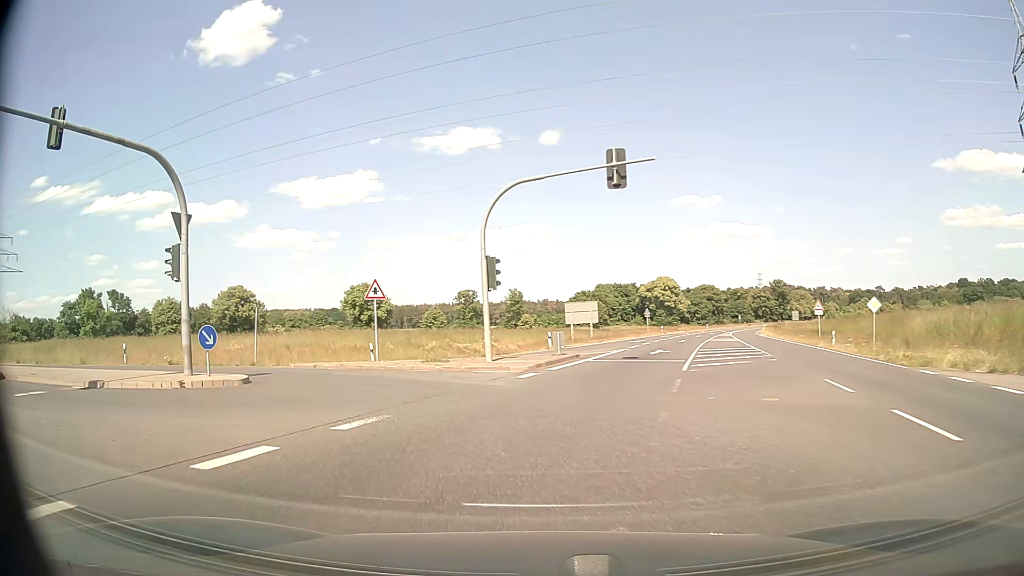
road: primary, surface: asphalt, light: Day
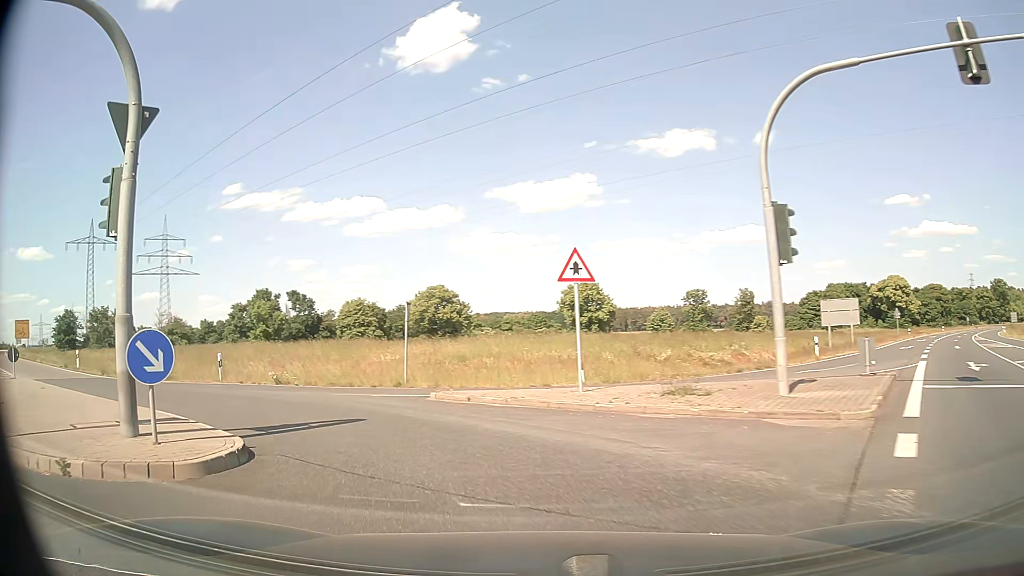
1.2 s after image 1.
(-1.6, +10.2) m; -19°
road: secondary
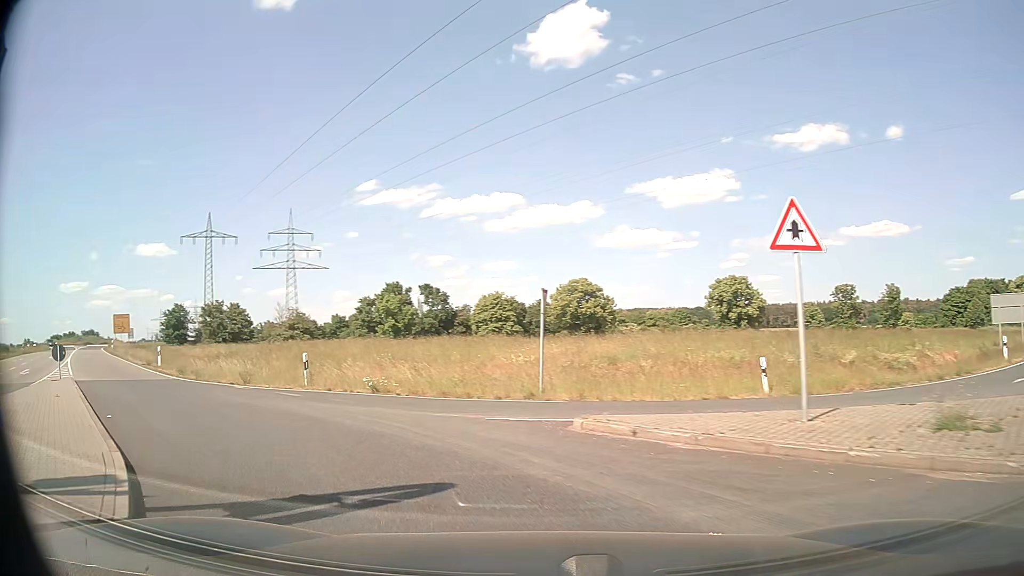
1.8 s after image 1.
(-0.4, +4.9) m; -12°
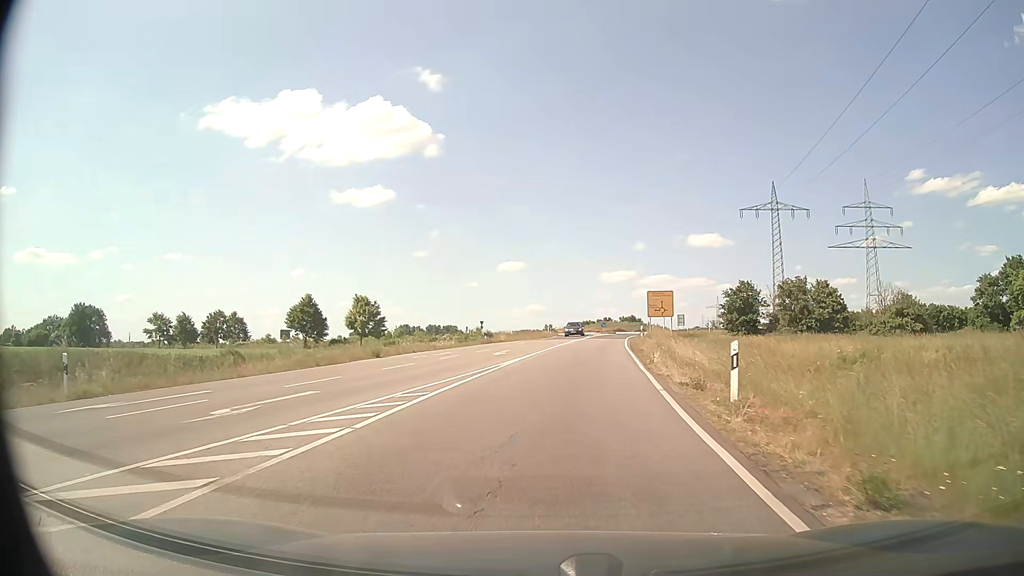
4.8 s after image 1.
(-12.3, +20.9) m; -48°
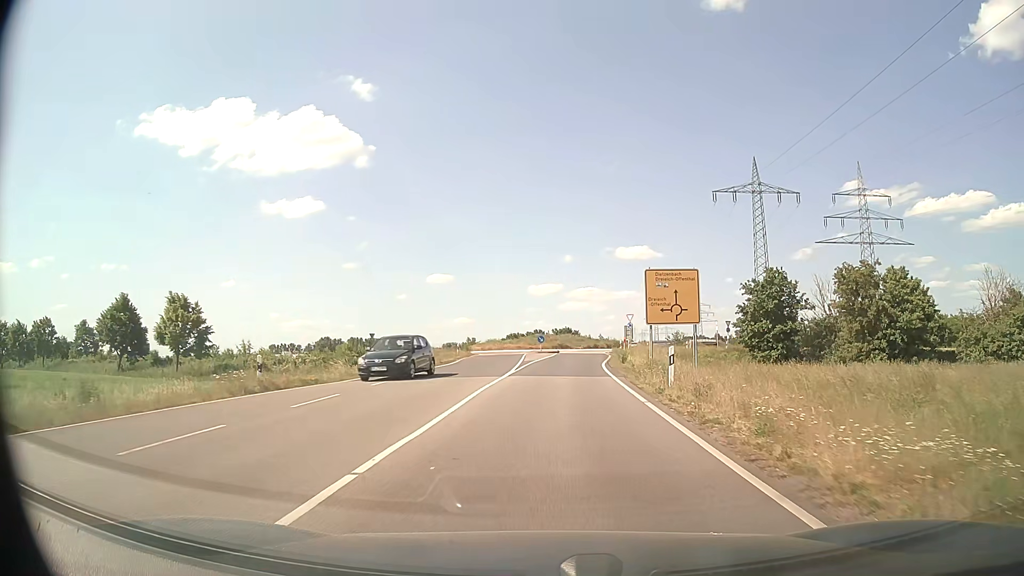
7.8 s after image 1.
(+1.8, +31.4) m; +6°
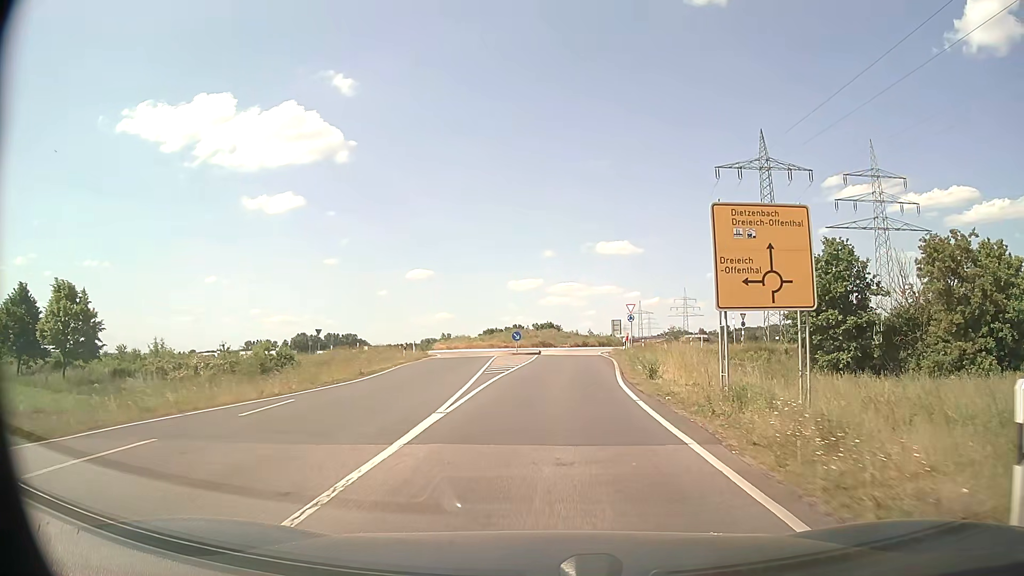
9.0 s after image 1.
(+0.2, +13.7) m; +2°
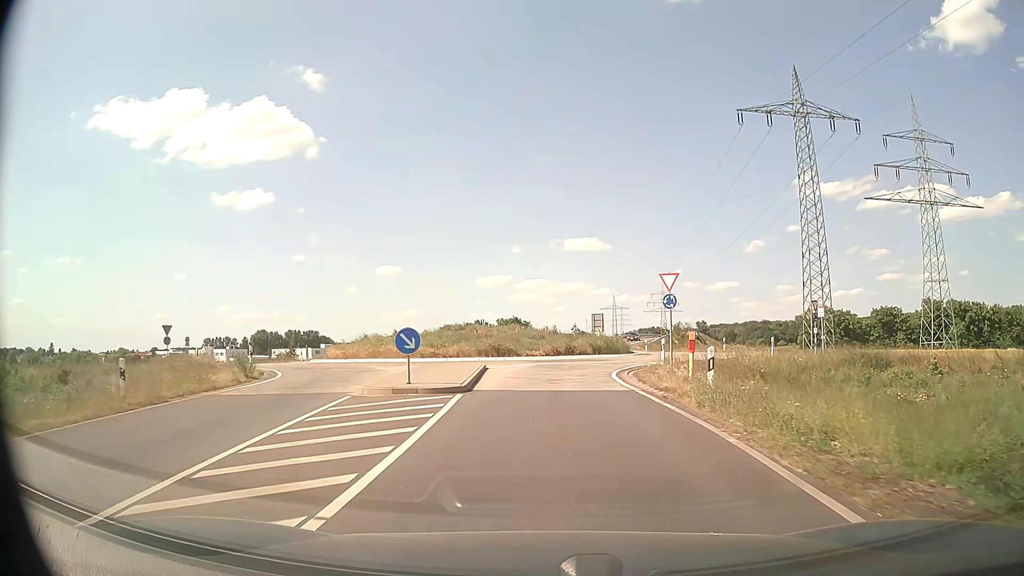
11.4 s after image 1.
(+0.5, +25.4) m; +2°
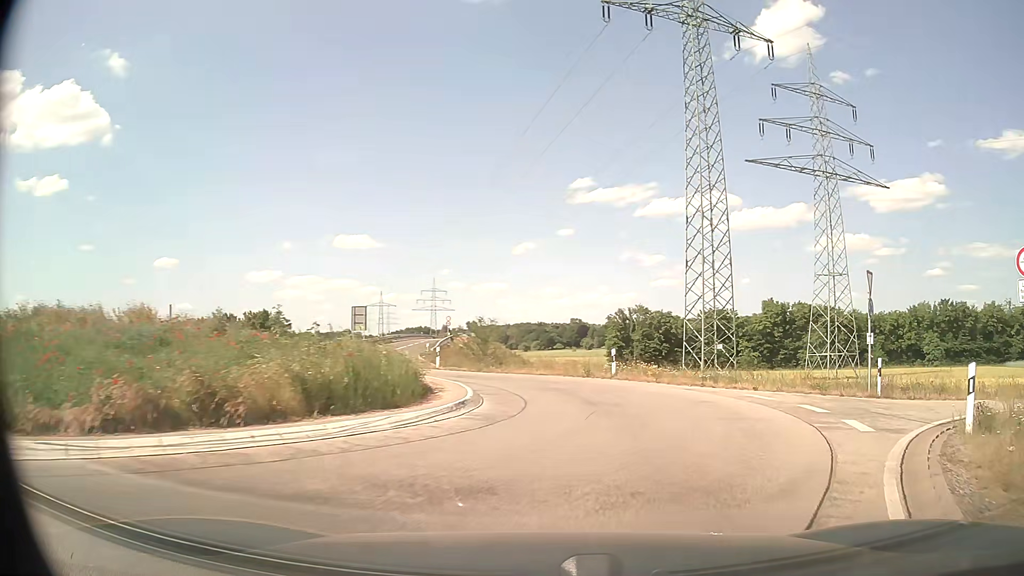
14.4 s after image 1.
(+2.2, +27.0) m; +20°
(+1, +10) (-1, +20) (-5, +29) (-9, +38) (-12, +48) (-13, +58) (-14, +68) (-15, +77) (-15, +87) (-16, +97) m
